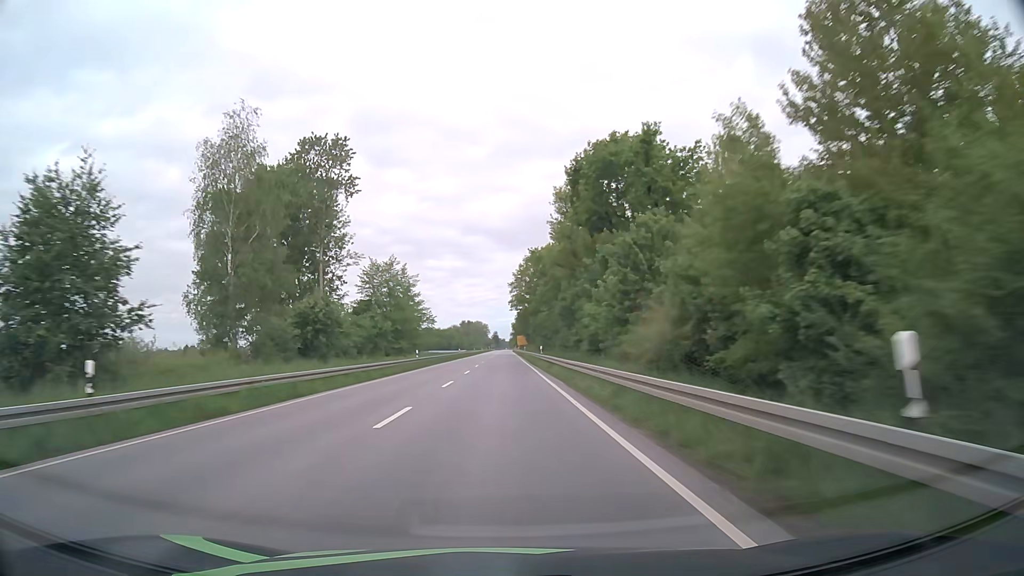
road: primary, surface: asphalt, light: Day
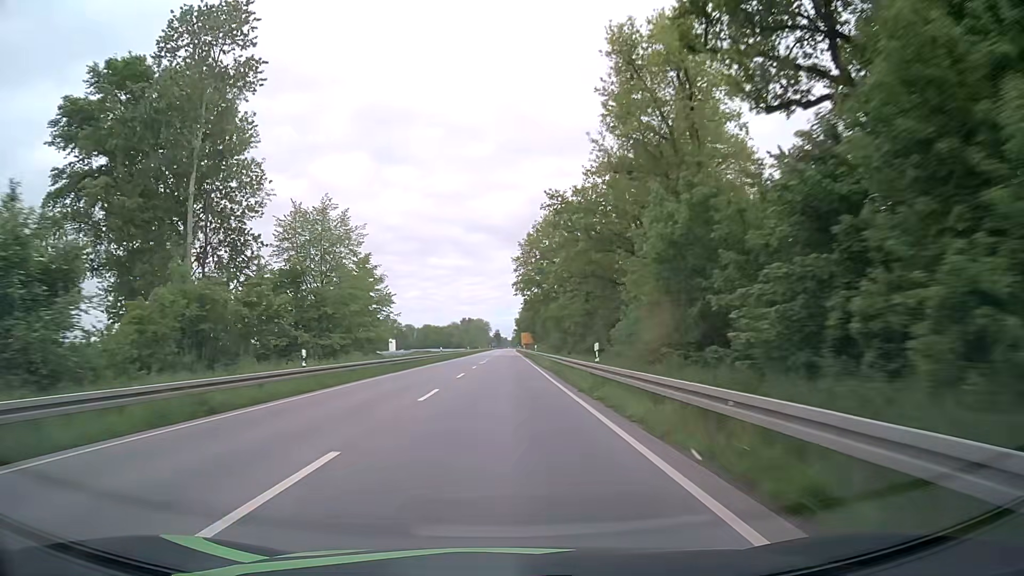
(-0.1, +31.3) m; -1°
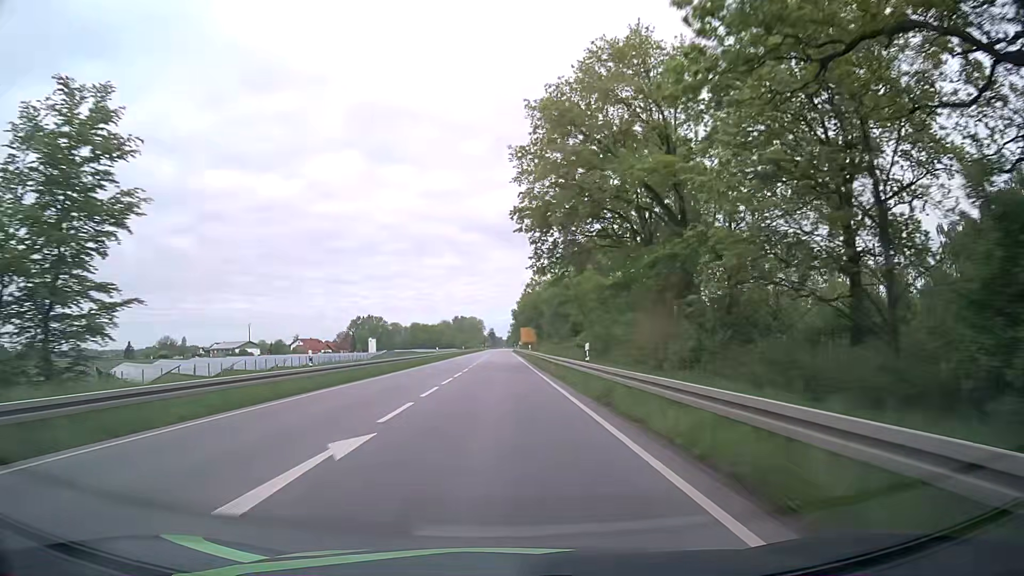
(+0.6, +46.9) m; +1°
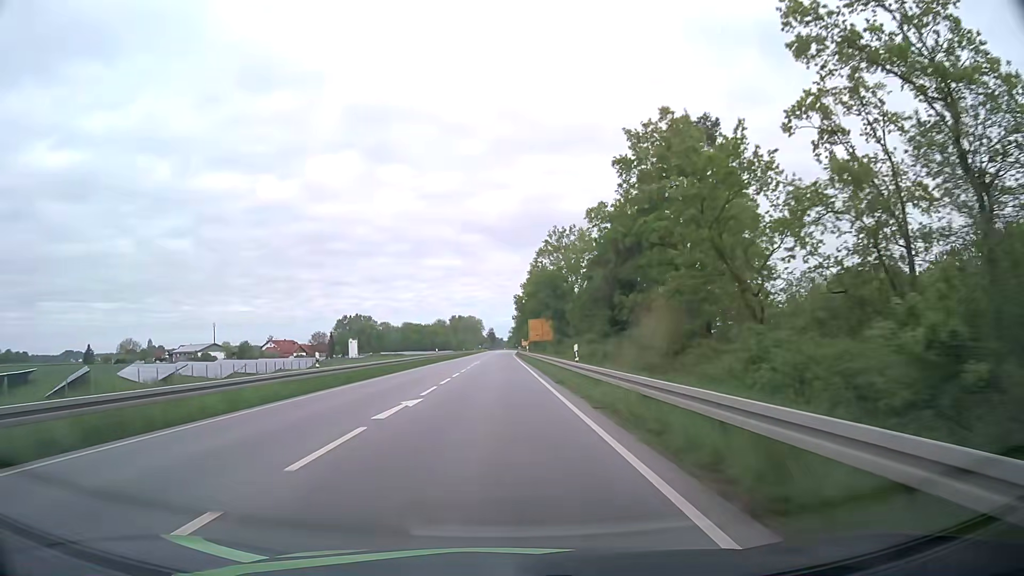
(+0.2, +46.7) m; 0°
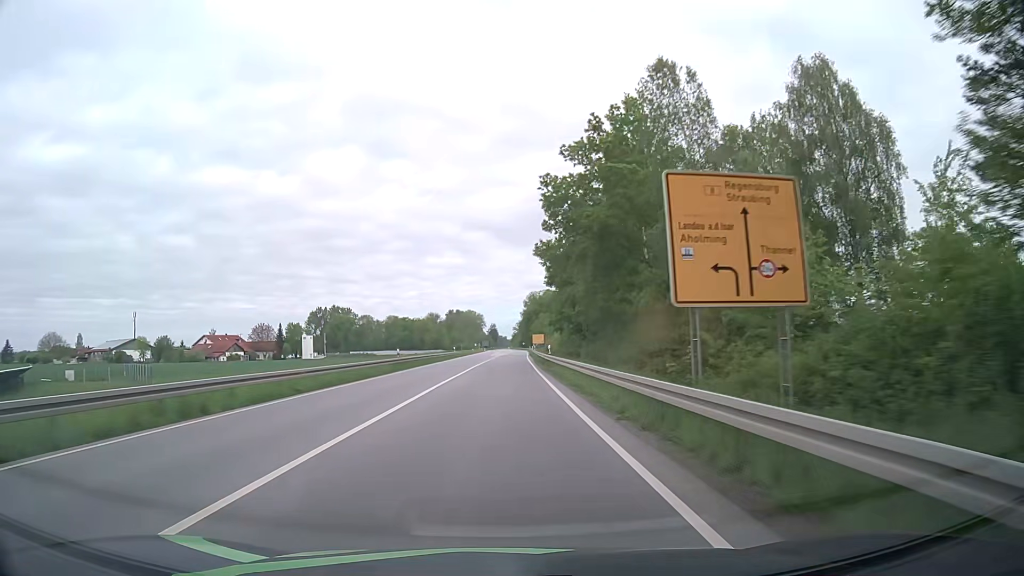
(-0.3, +77.2) m; 0°
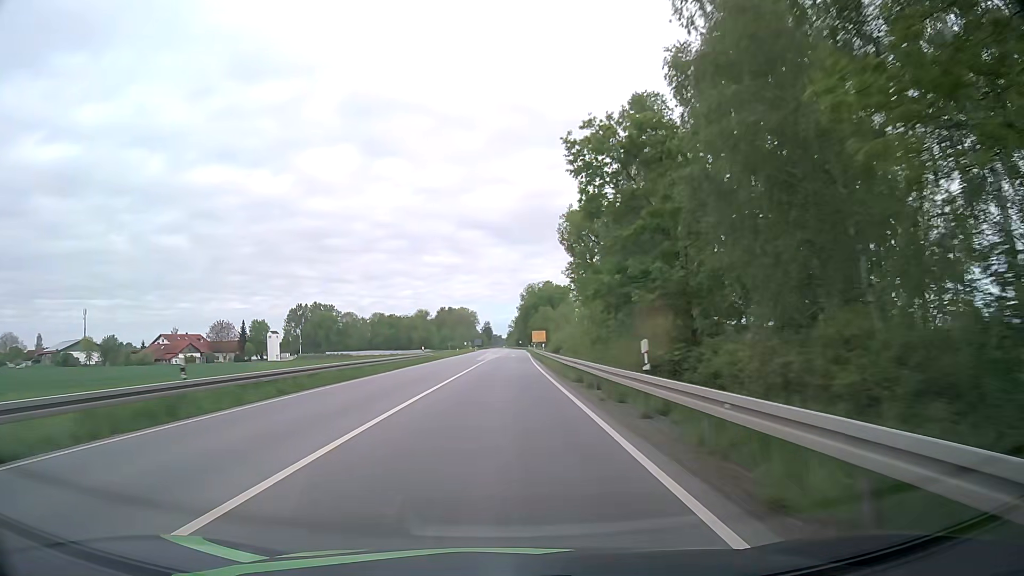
(0.0, +30.7) m; 0°
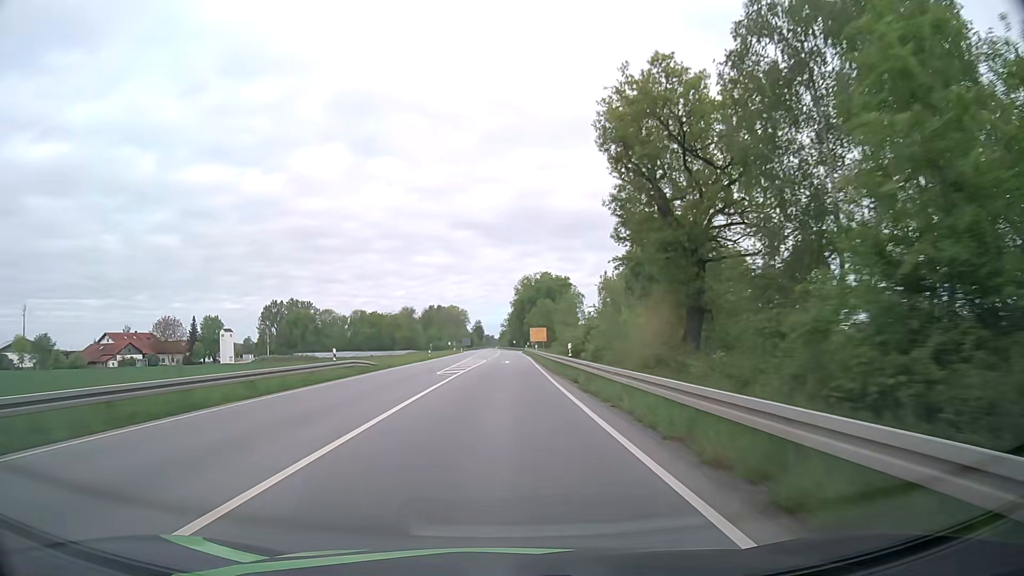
(+0.2, +30.7) m; +1°
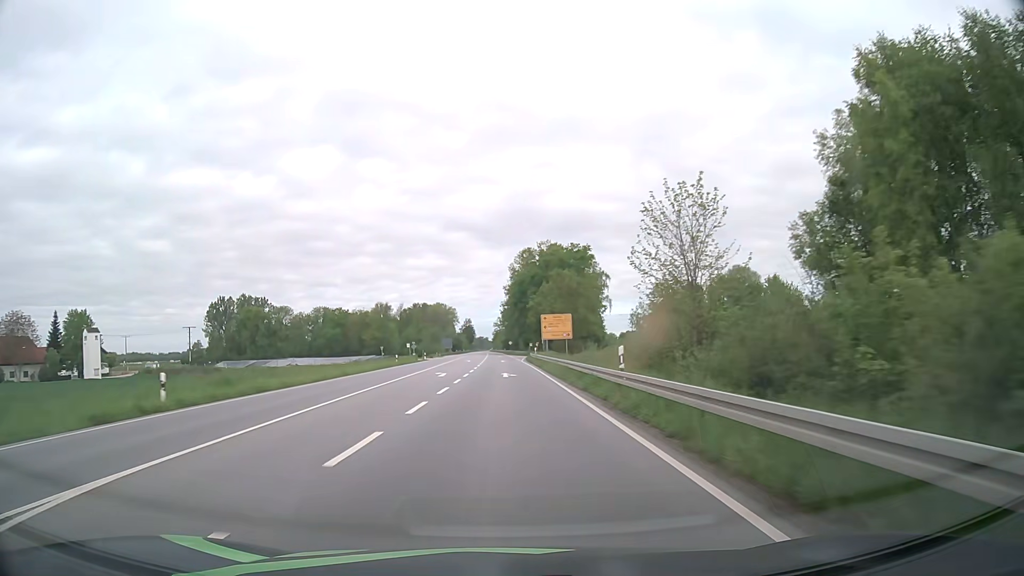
(+0.4, +61.1) m; +1°
(0, +10) (0, +20) (0, +30) (0, +40) (0, +50) (0, +60) (0, +70) (-1, +80) (-1, +90) (-1, +100) m
